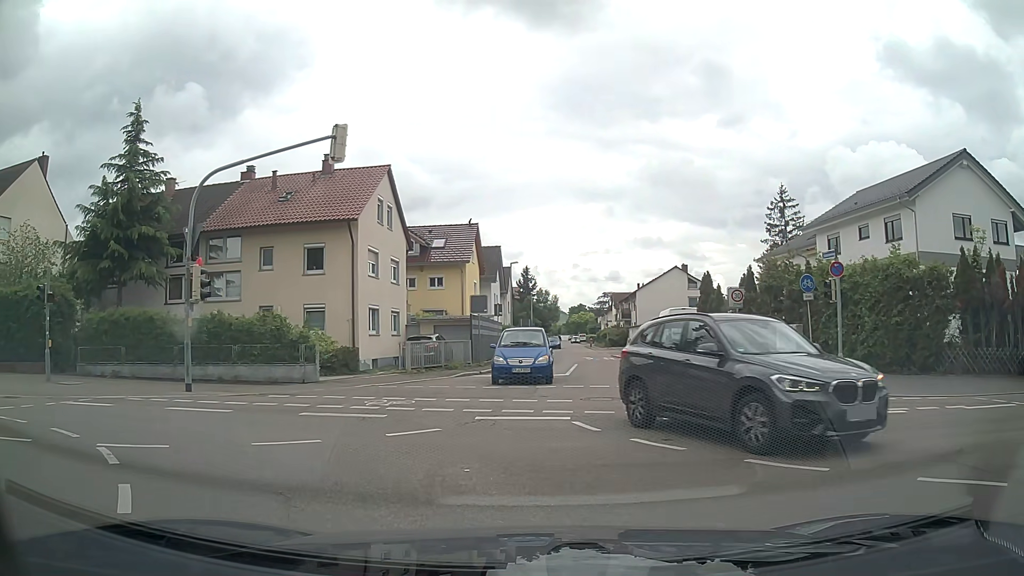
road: residential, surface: asphalt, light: Day
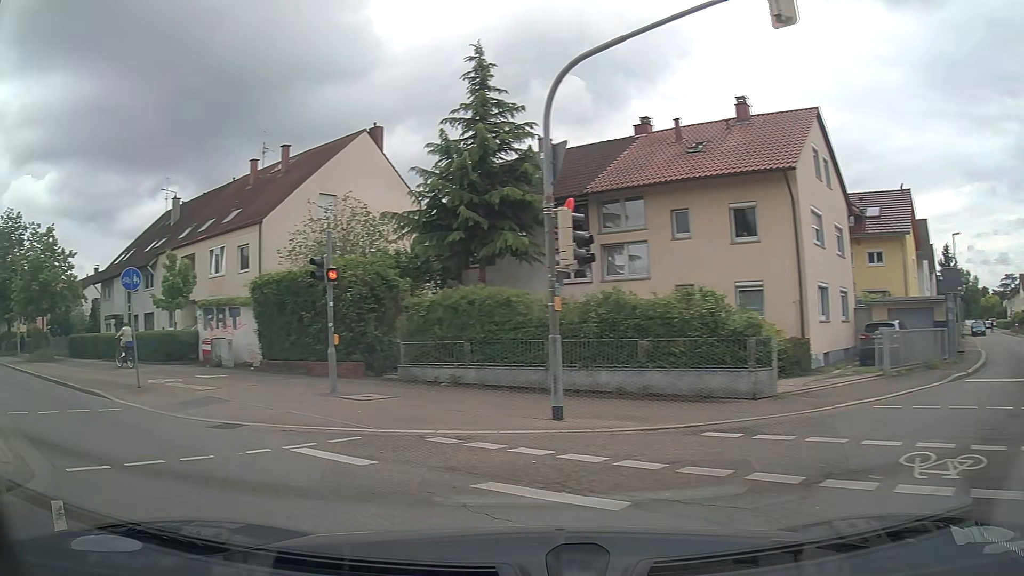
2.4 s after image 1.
(-2.1, +7.2) m; -34°
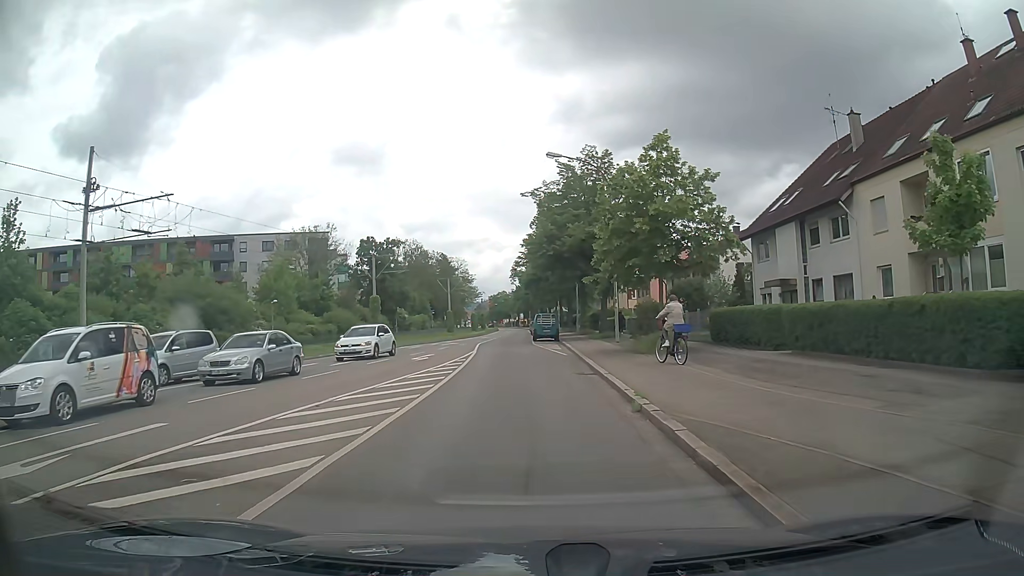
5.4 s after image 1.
(-11.0, +13.7) m; -55°
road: tertiary
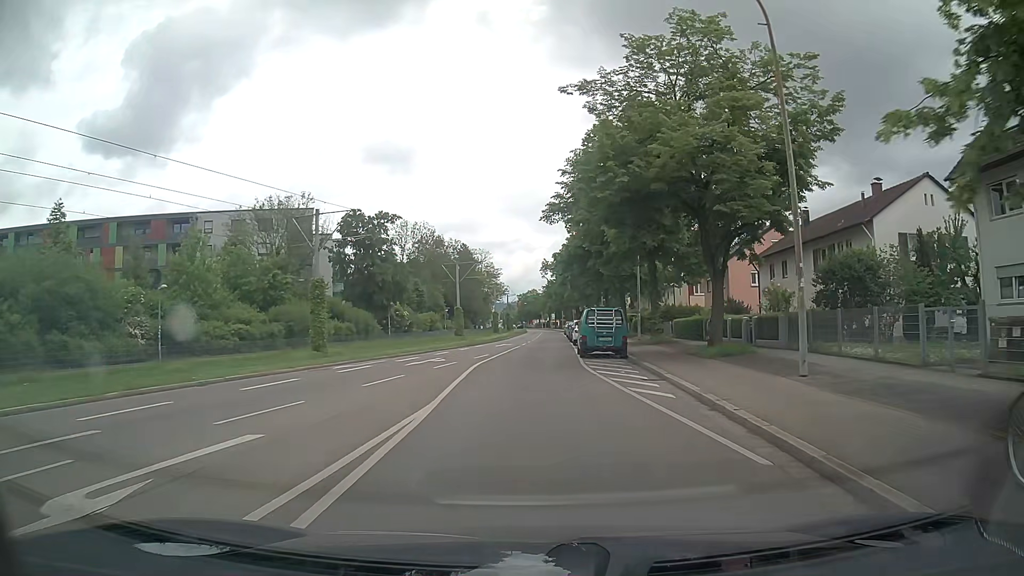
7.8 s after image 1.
(-0.5, +21.4) m; -2°
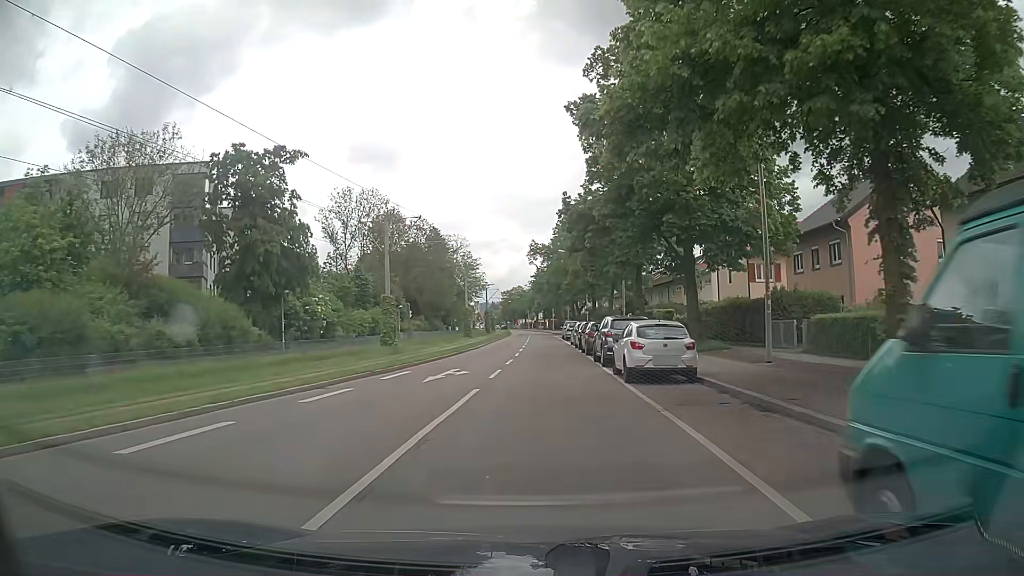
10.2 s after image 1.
(0.0, +26.1) m; +1°
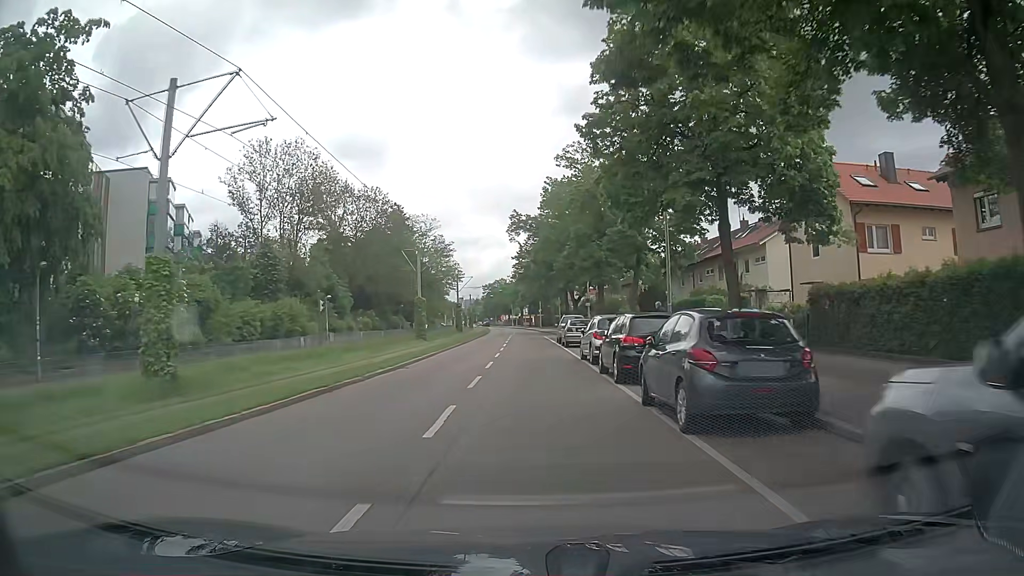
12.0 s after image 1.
(+0.4, +21.2) m; +1°
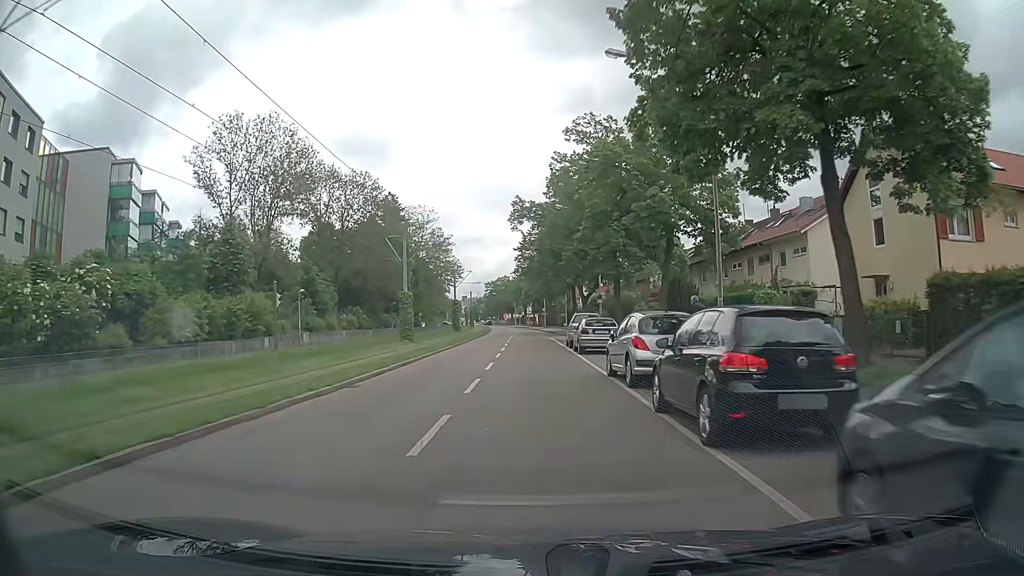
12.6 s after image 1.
(0.0, +7.1) m; 0°
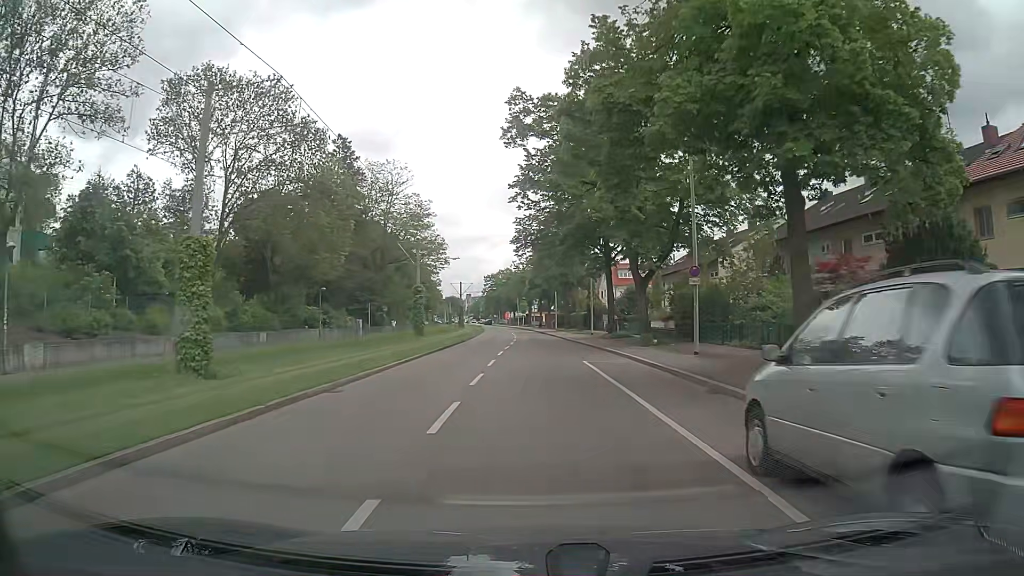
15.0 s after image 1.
(0.0, +28.6) m; 0°
(0, +10) (0, +20) (0, +30) (+1, +40) (+1, +50) (0, +60) (0, +70) (-1, +80) (-1, +90) (-2, +100) m
